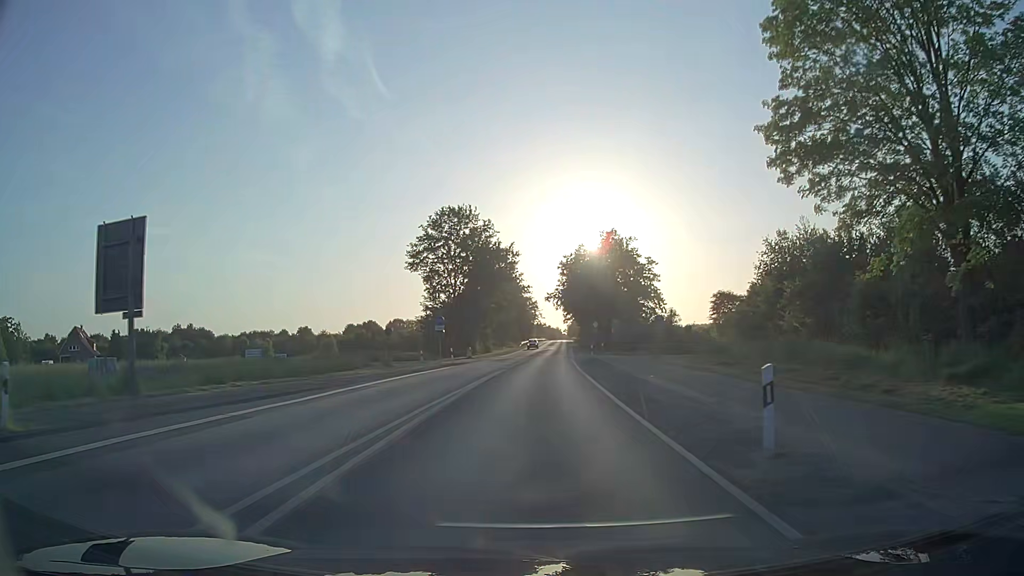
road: secondary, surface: asphalt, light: Day
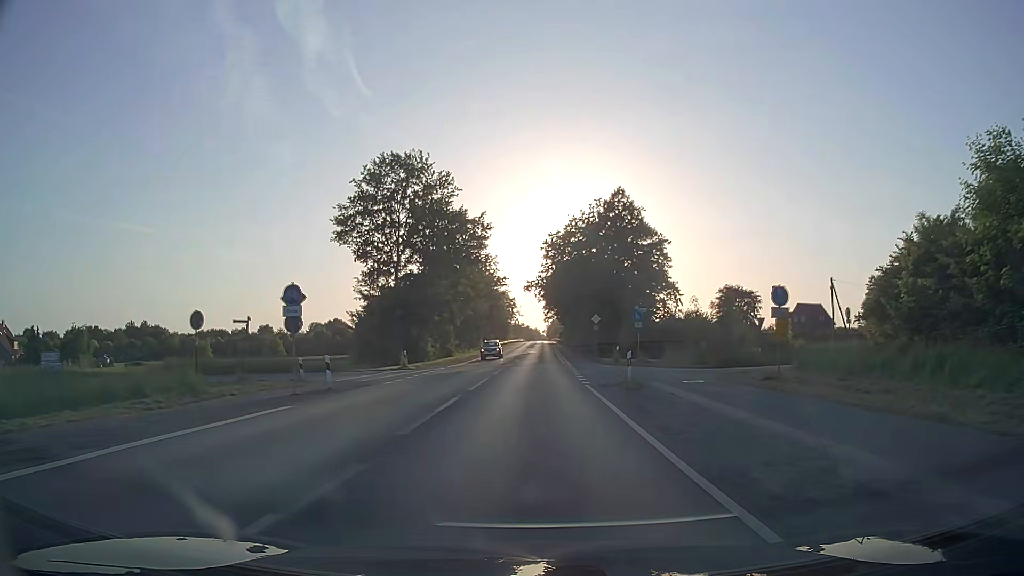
(+0.5, +24.9) m; +2°
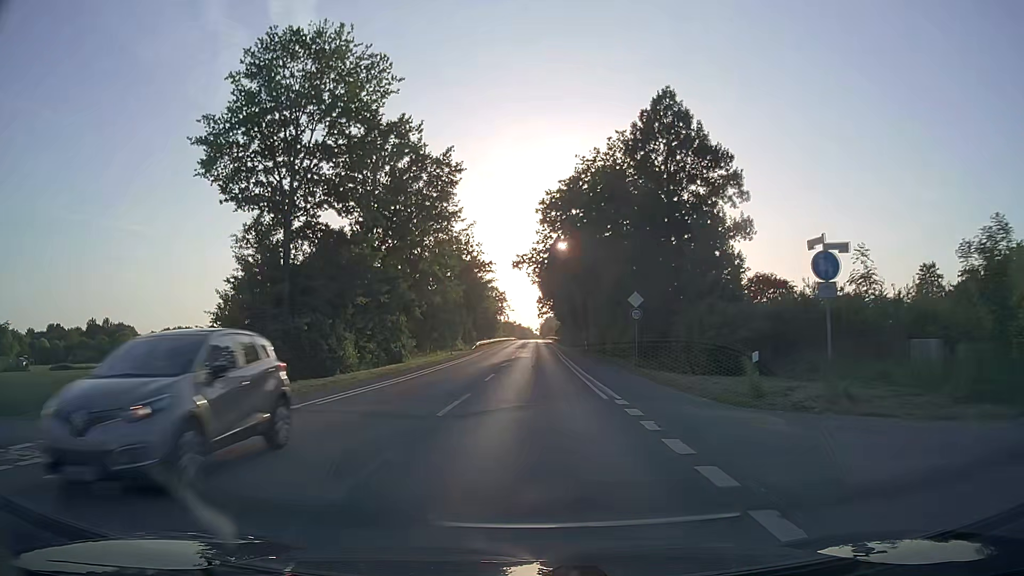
(+0.1, +26.1) m; +1°
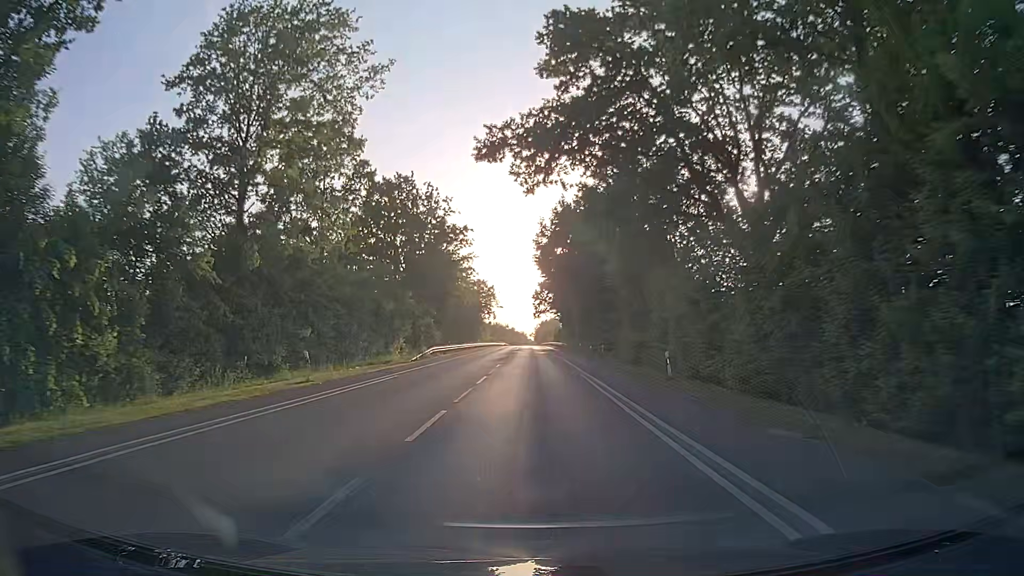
(+0.2, +40.4) m; +1°
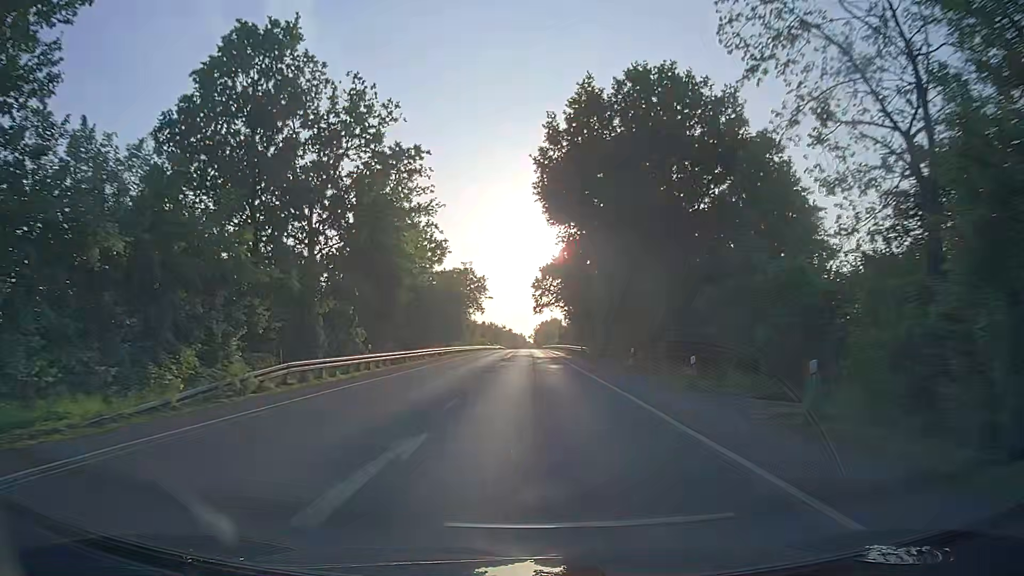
(-0.2, +33.7) m; 0°
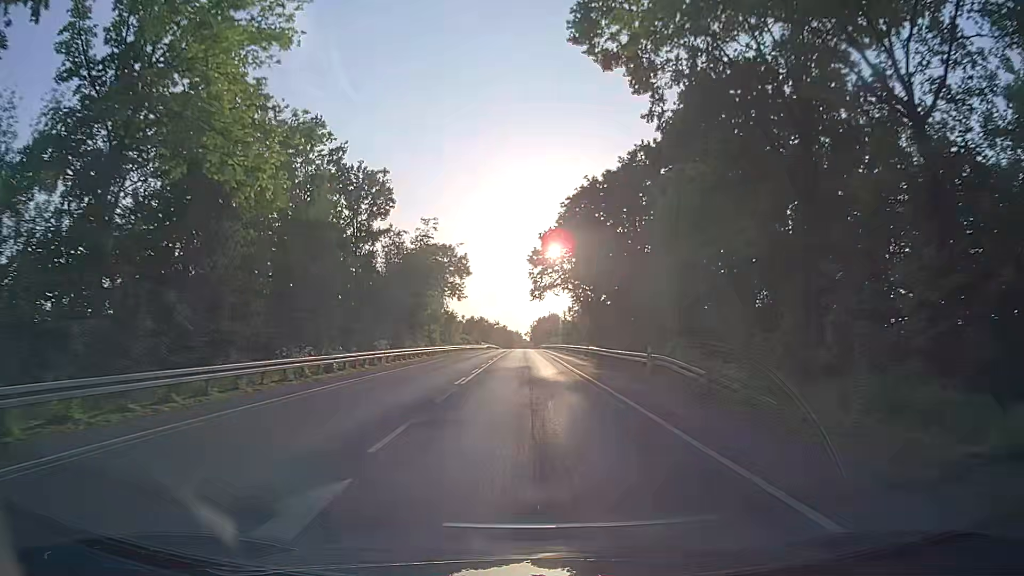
(+0.1, +33.4) m; 0°
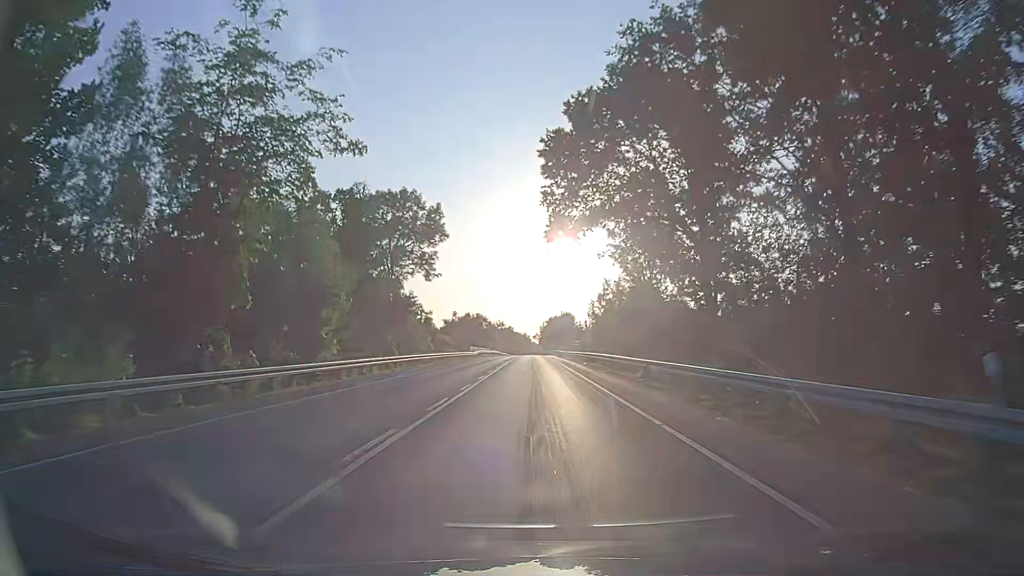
(-0.1, +44.2) m; -1°
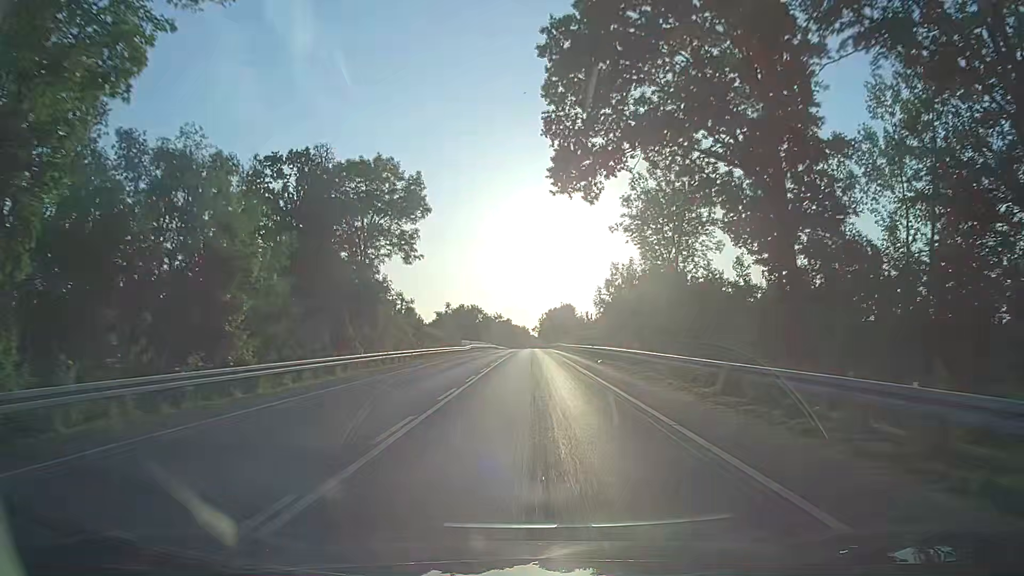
(+0.1, +11.1) m; 0°
(0, +10) (0, +20) (0, +30) (0, +40) (0, +50) (0, +60) (0, +70) (0, +80) (+1, +90) (+1, +100) m
